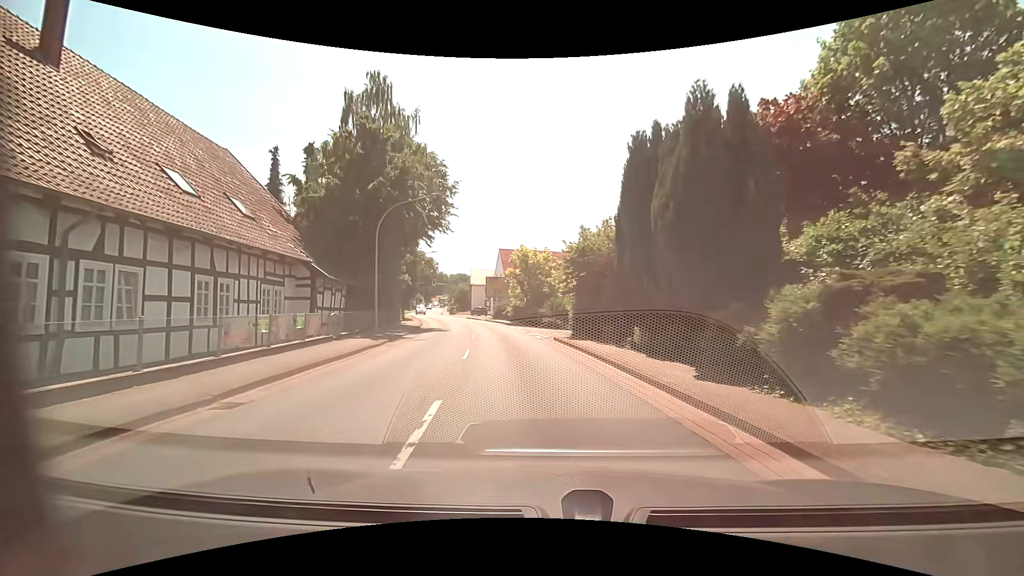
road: primary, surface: asphalt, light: Day
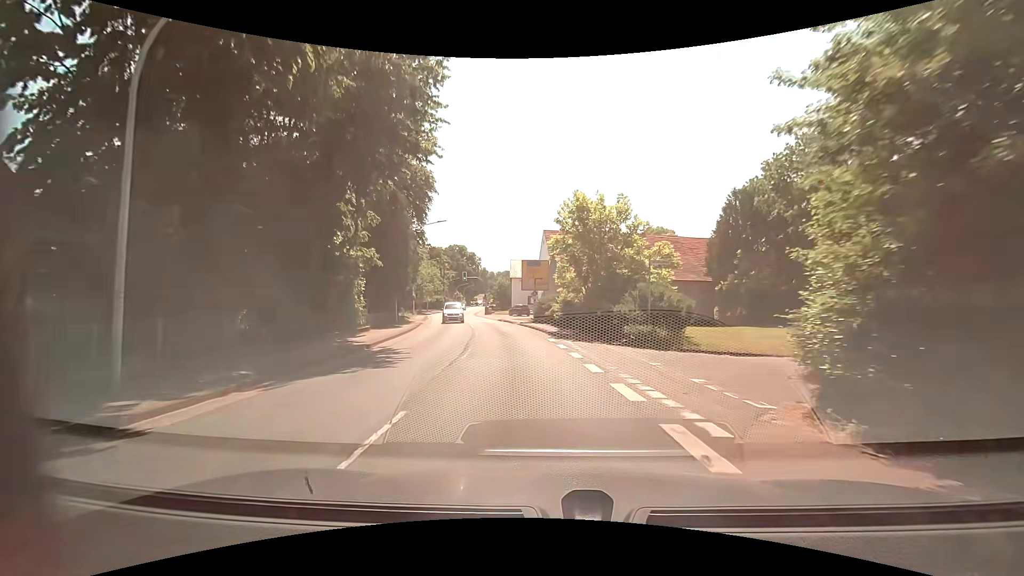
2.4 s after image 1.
(-1.3, +19.3) m; -7°
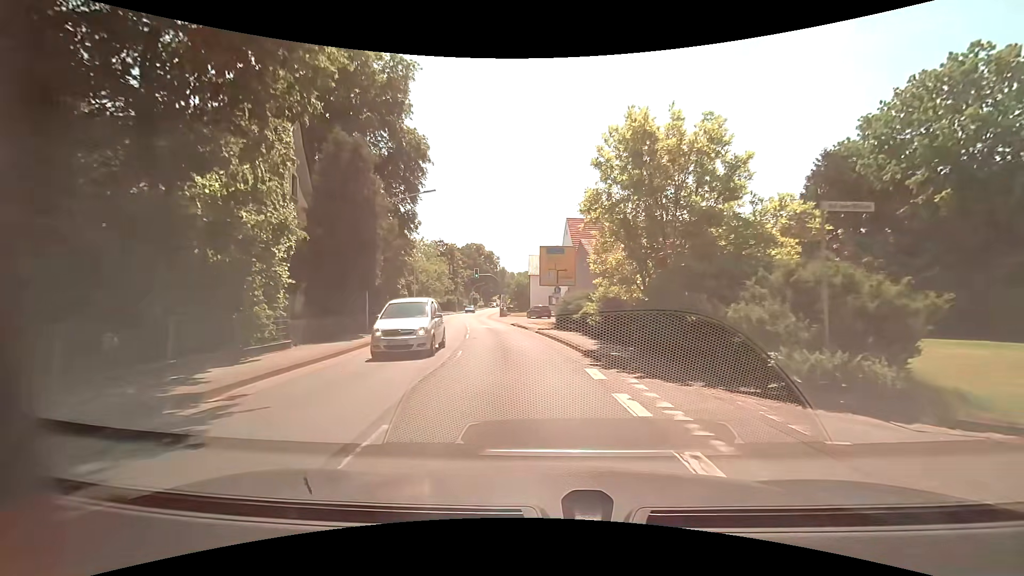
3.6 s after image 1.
(-0.1, +9.9) m; -2°
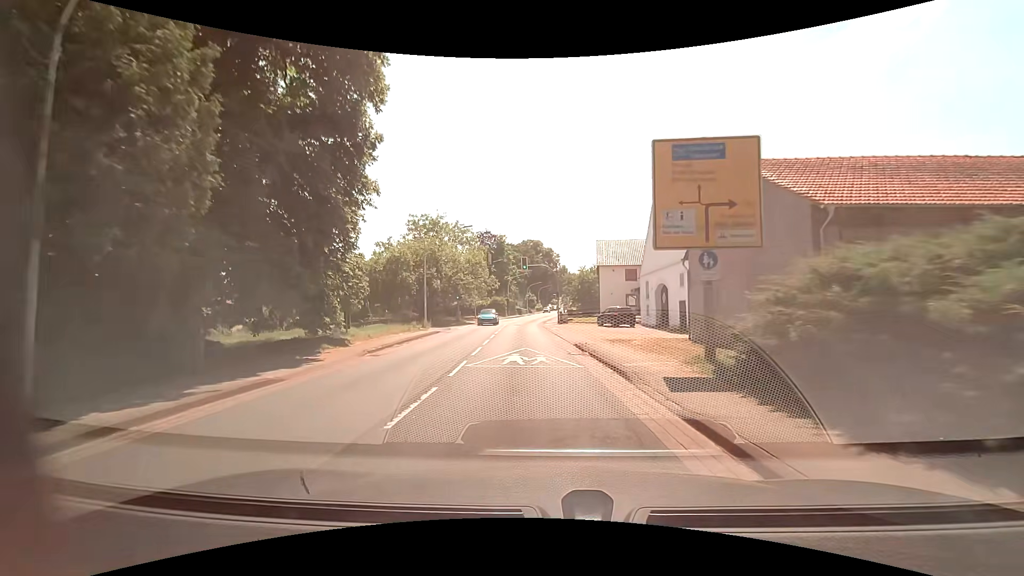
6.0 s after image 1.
(-1.0, +20.0) m; -6°
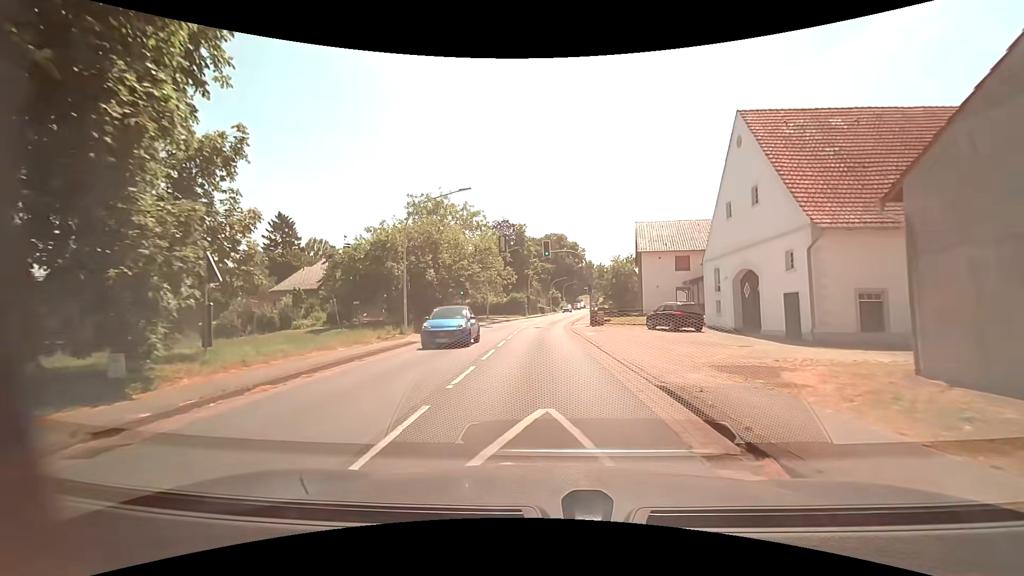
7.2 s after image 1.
(-0.4, +11.1) m; -4°
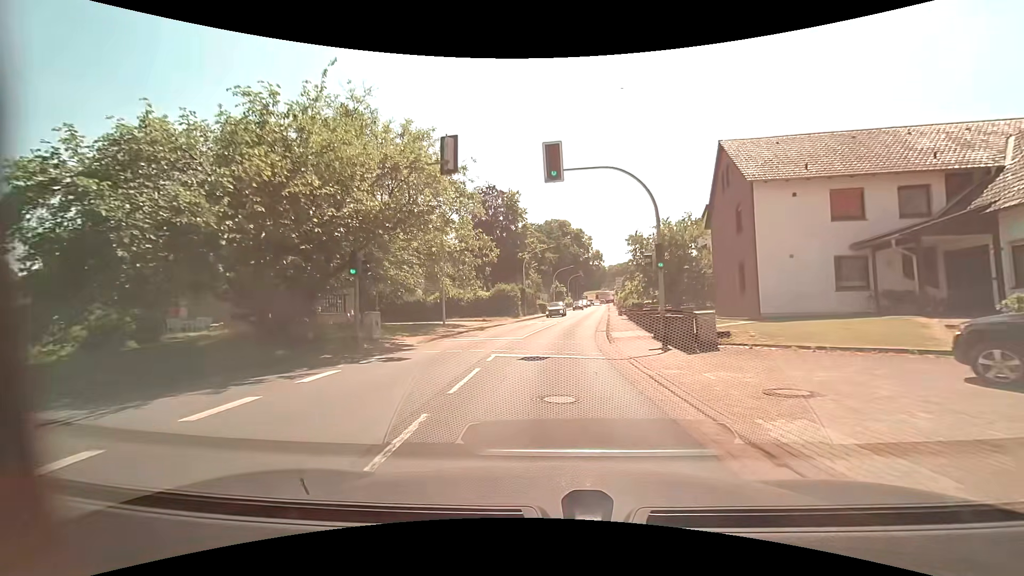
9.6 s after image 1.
(-0.2, +23.6) m; 0°
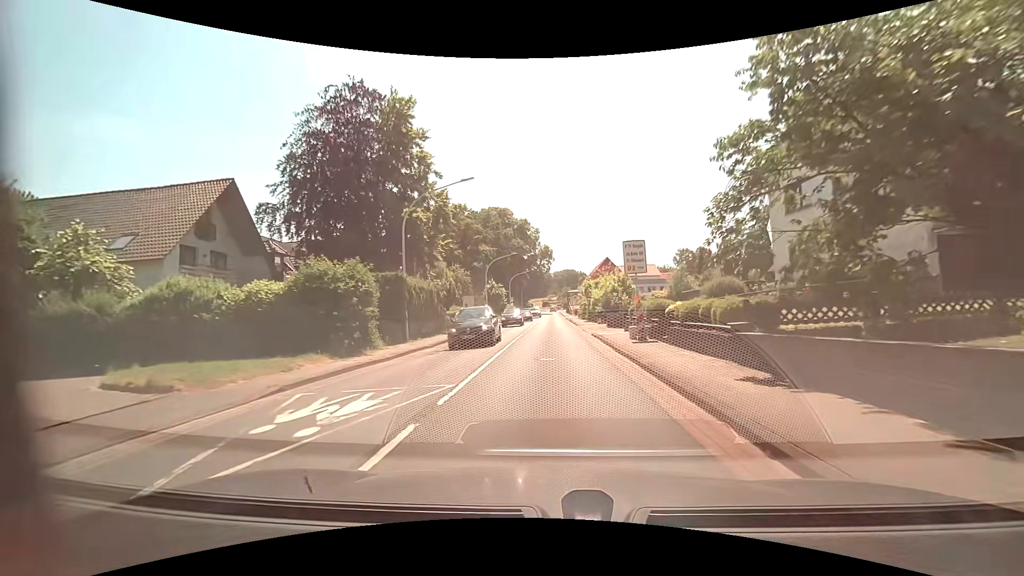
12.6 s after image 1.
(+1.5, +30.7) m; +6°
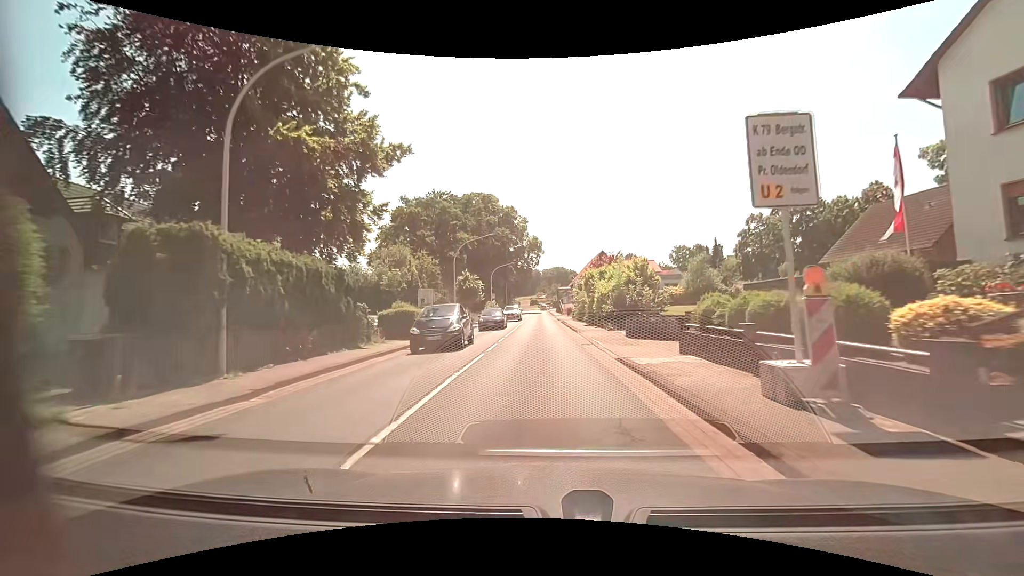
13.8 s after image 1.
(+0.2, +12.6) m; +2°
(0, +10) (0, +20) (0, +30) (0, +40) (-1, +50) (-1, +60) (-1, +70) (-1, +80) (-1, +90) (-1, +100) m
